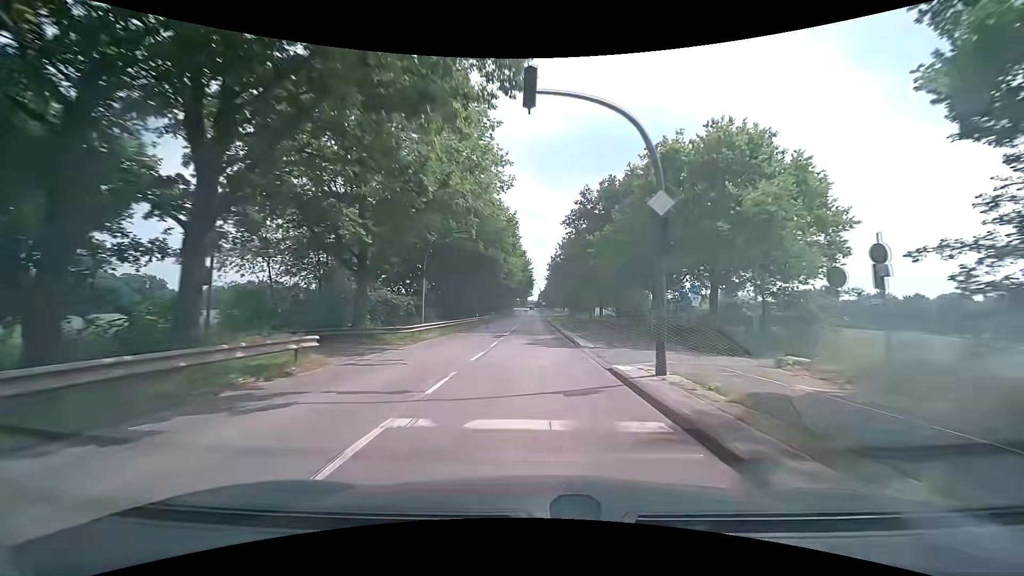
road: secondary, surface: asphalt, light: Day
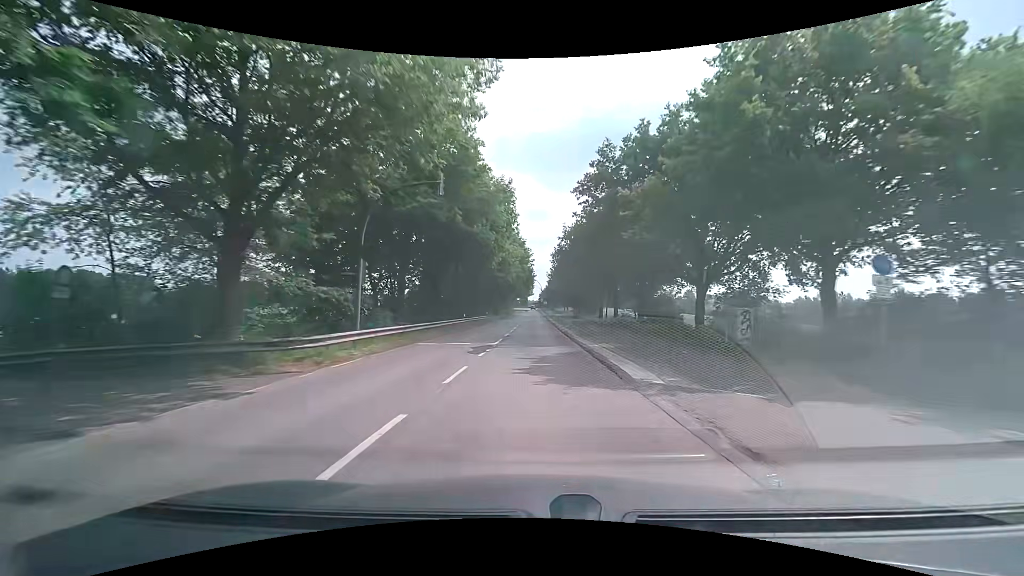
(0.0, +10.7) m; +1°
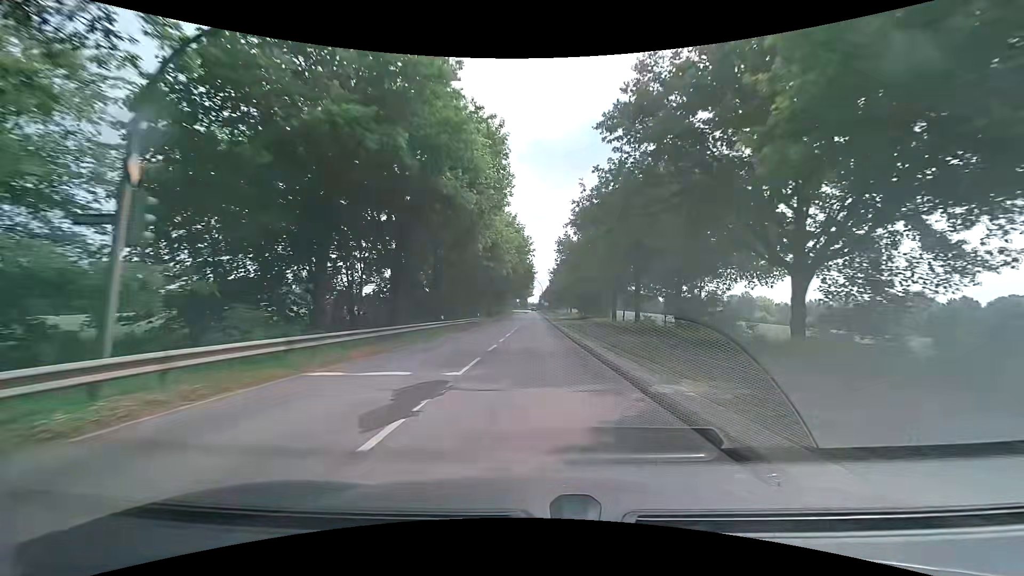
(-0.1, +10.7) m; -1°
